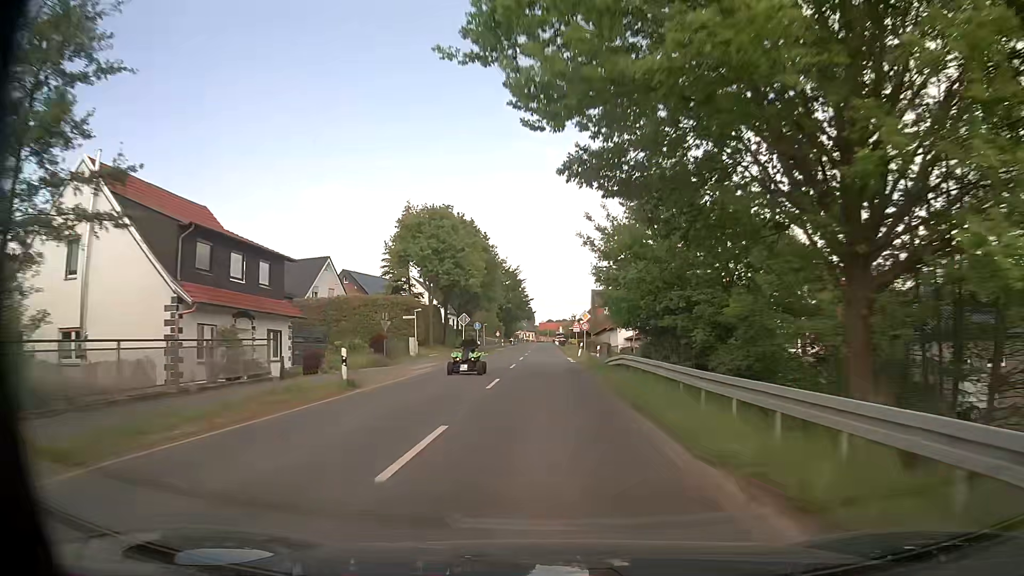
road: secondary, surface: asphalt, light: Day
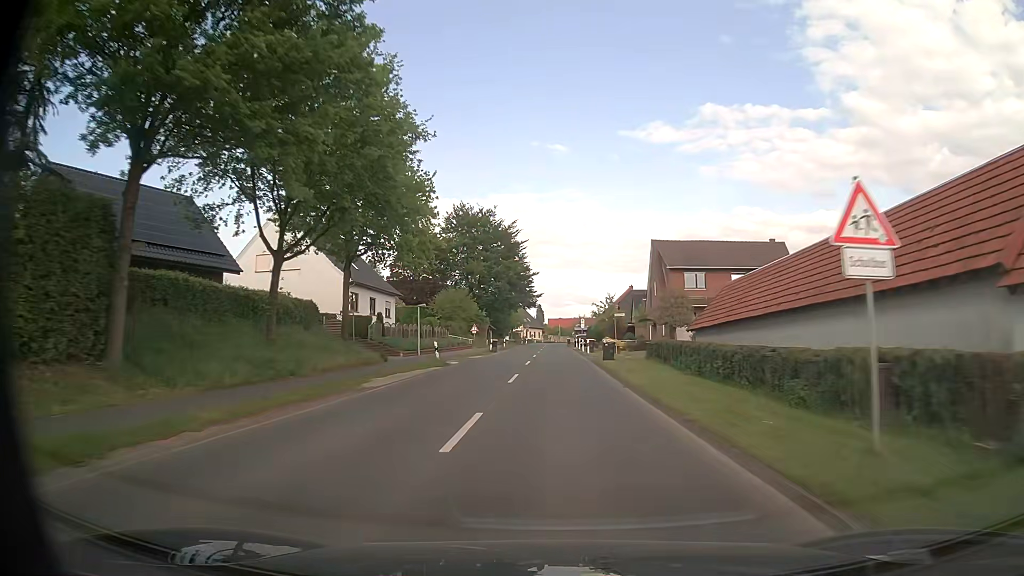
(-0.5, +58.7) m; -1°
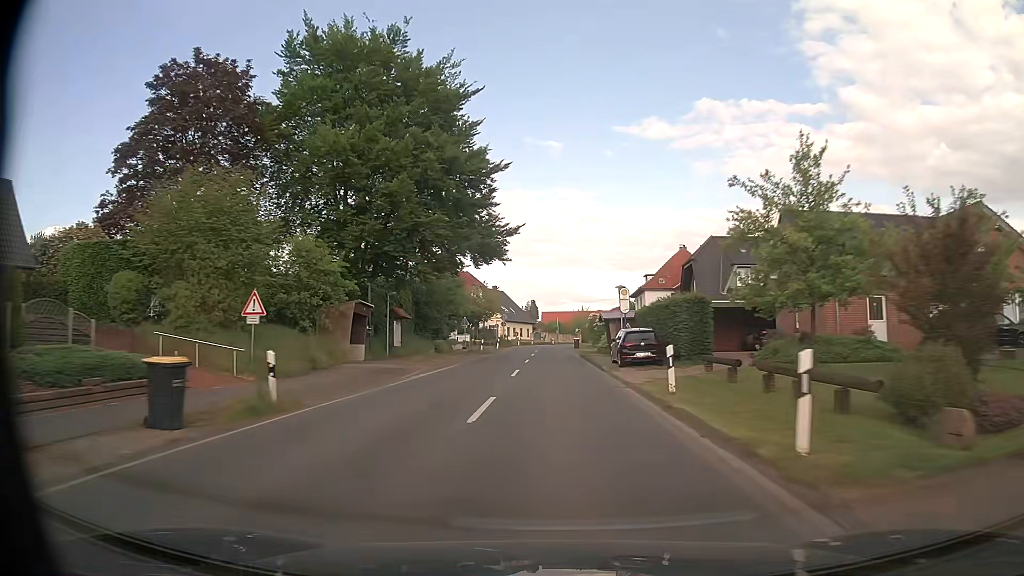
(+0.6, +57.9) m; +1°
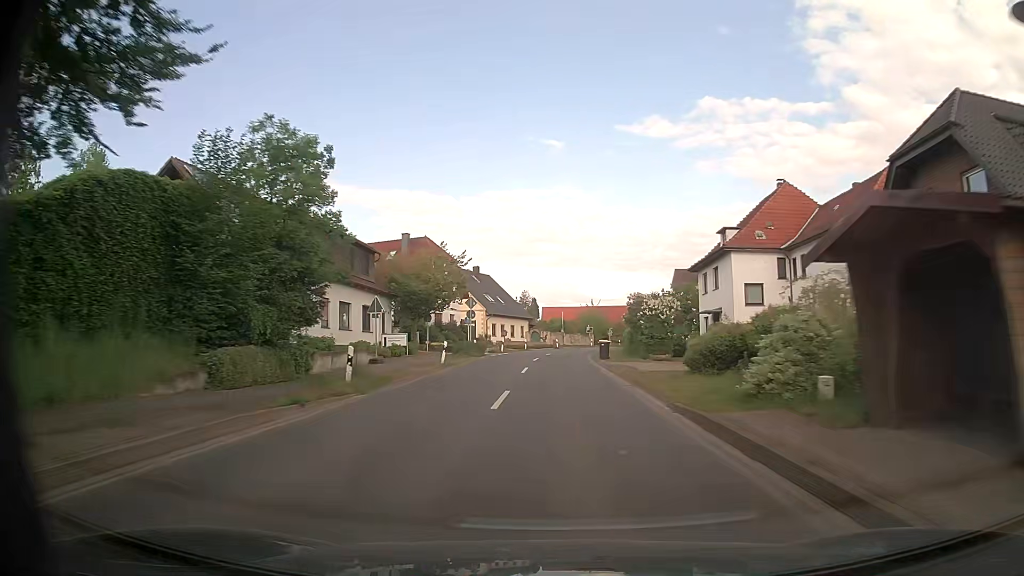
(-0.2, +34.2) m; 0°
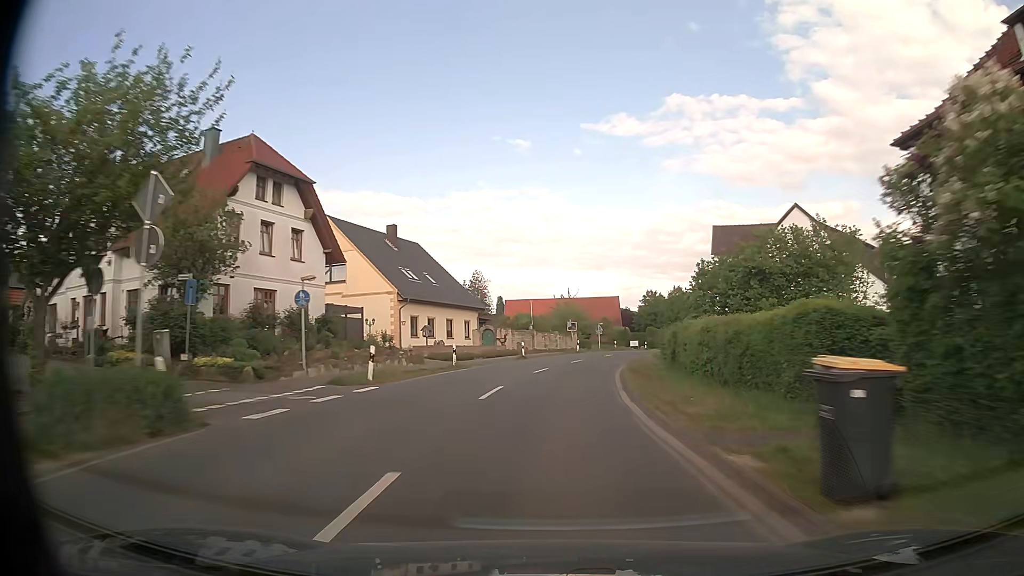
(+0.6, +34.1) m; +3°
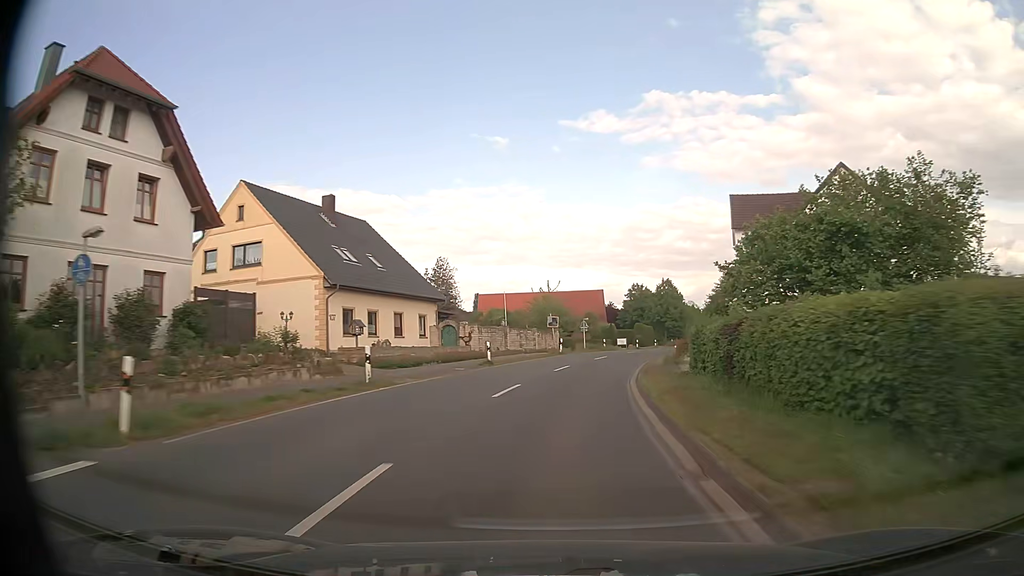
(+0.1, +11.3) m; +2°
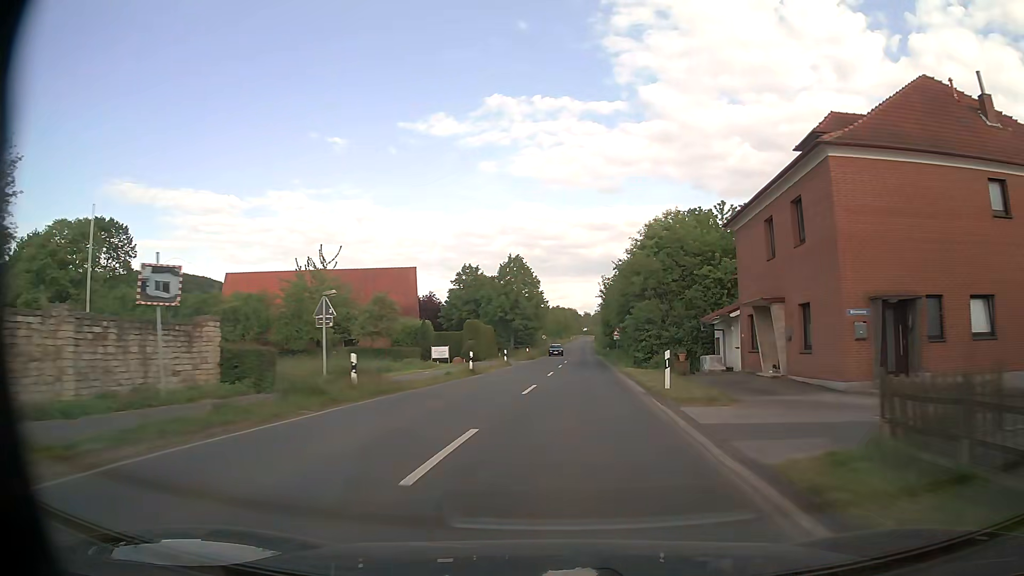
(+5.3, +44.5) m; +14°
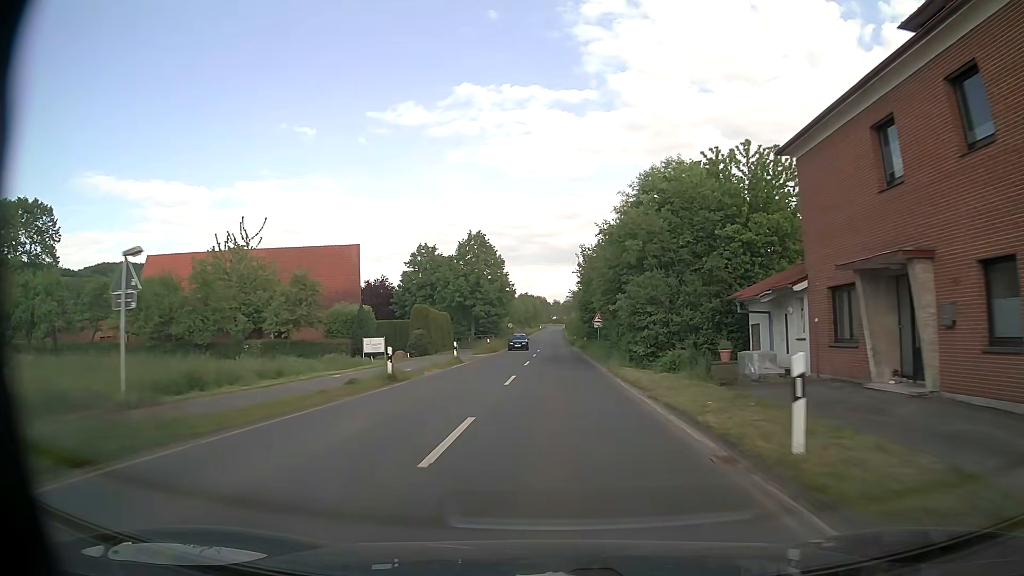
(+0.3, +11.0) m; +3°
(0, +10) (0, +20) (0, +30) (0, +40) (0, +50) (0, +60) (0, +70) (0, +80) (0, +90) (0, +100) m
